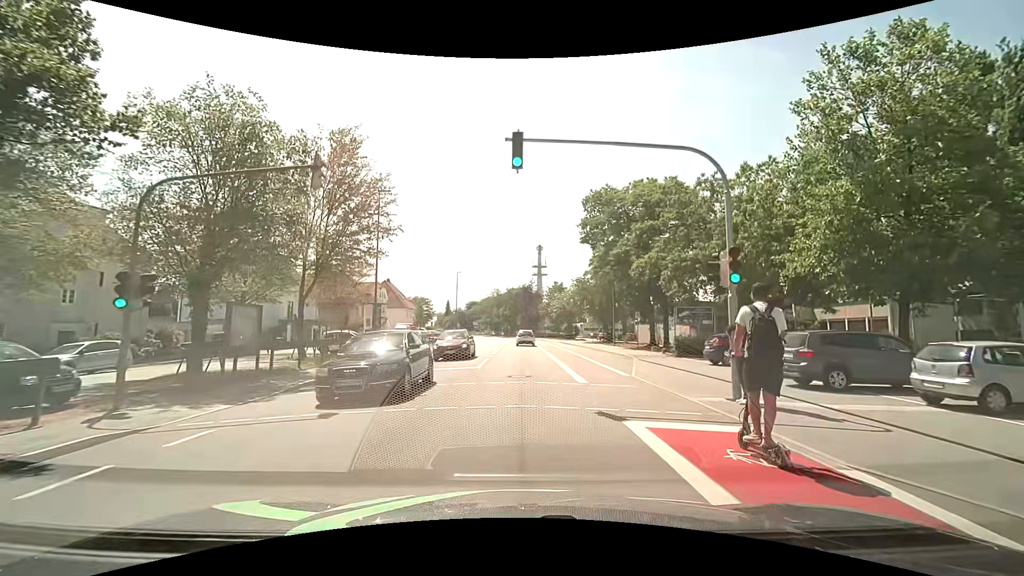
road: tertiary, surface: asphalt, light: Day
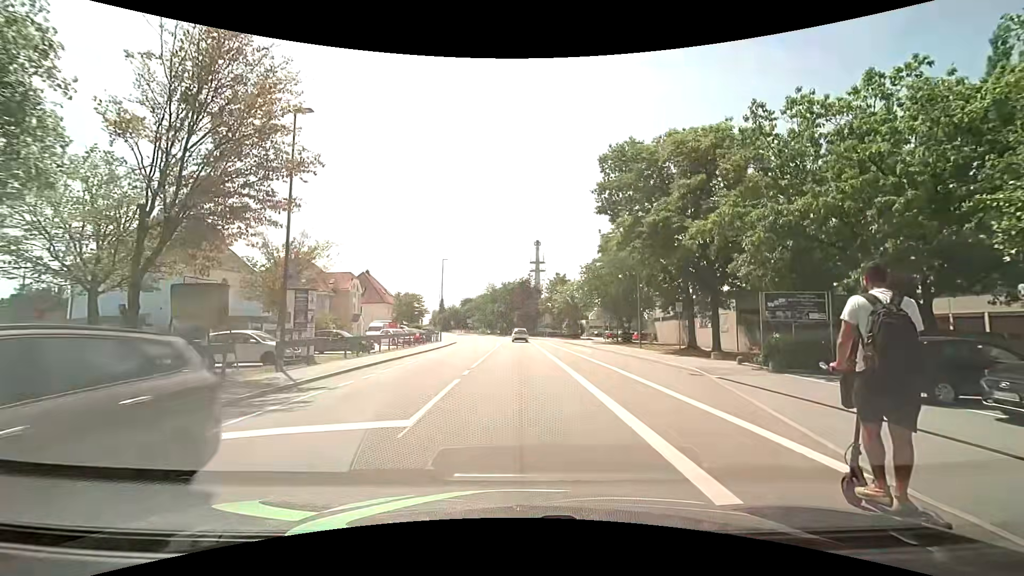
(+0.1, +11.5) m; 0°
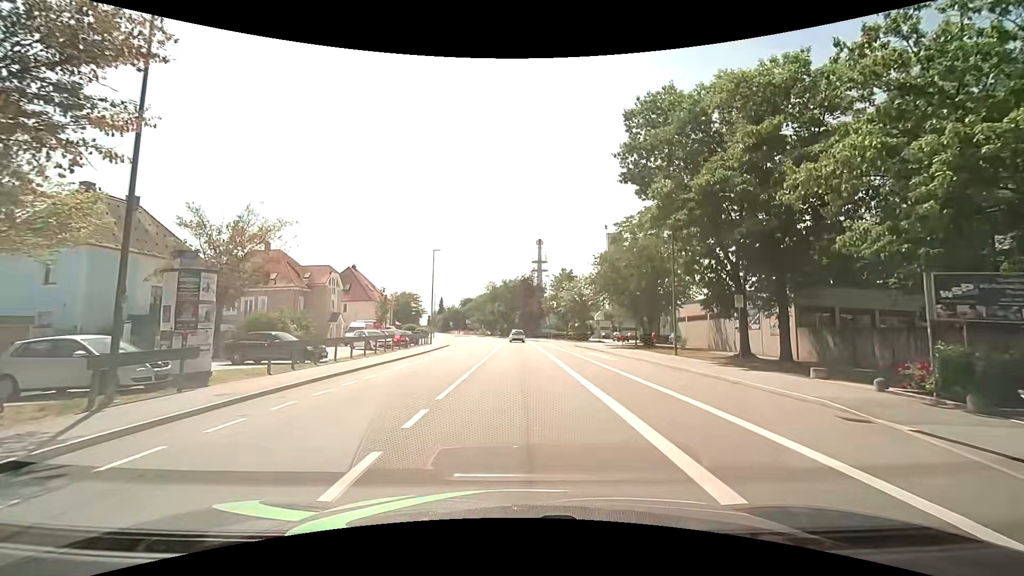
(+0.1, +8.0) m; 0°
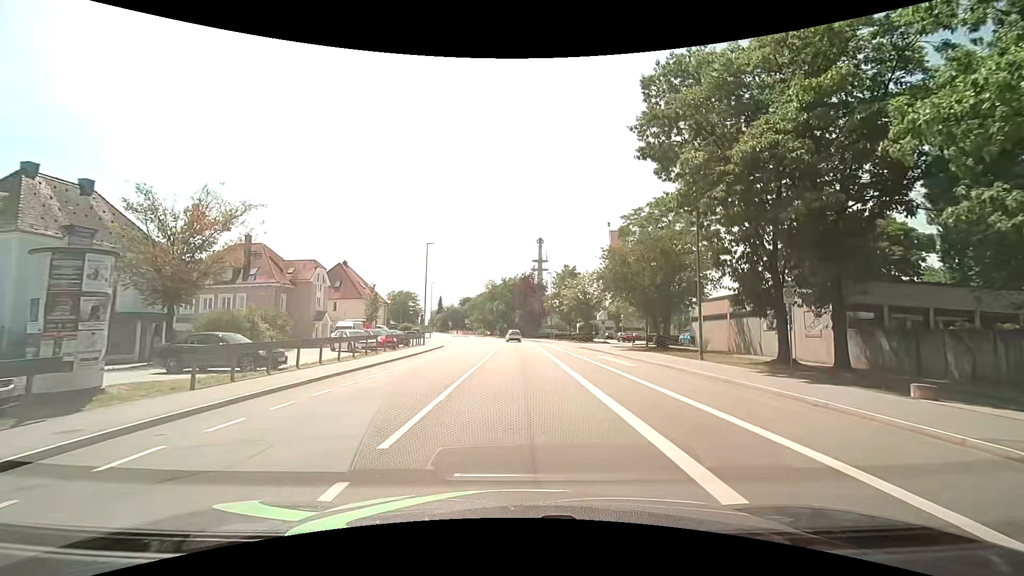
(0.0, +4.1) m; 0°
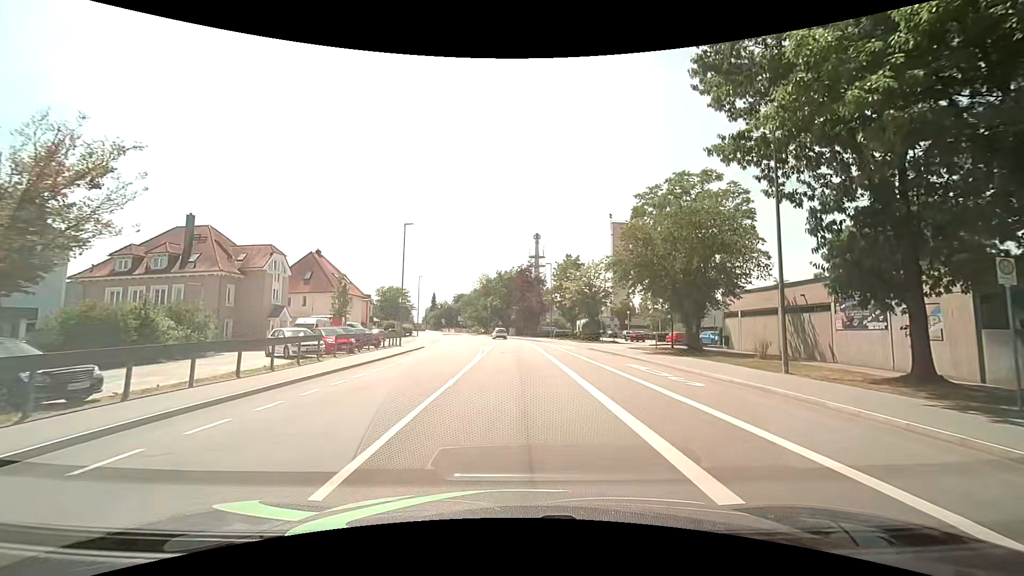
(0.0, +8.4) m; 0°
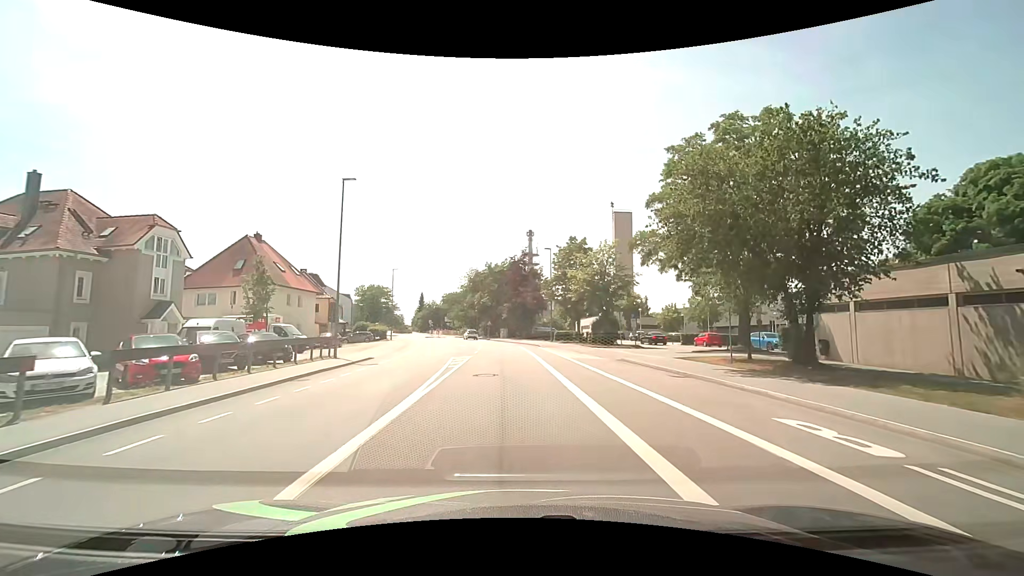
(+0.2, +13.1) m; +1°
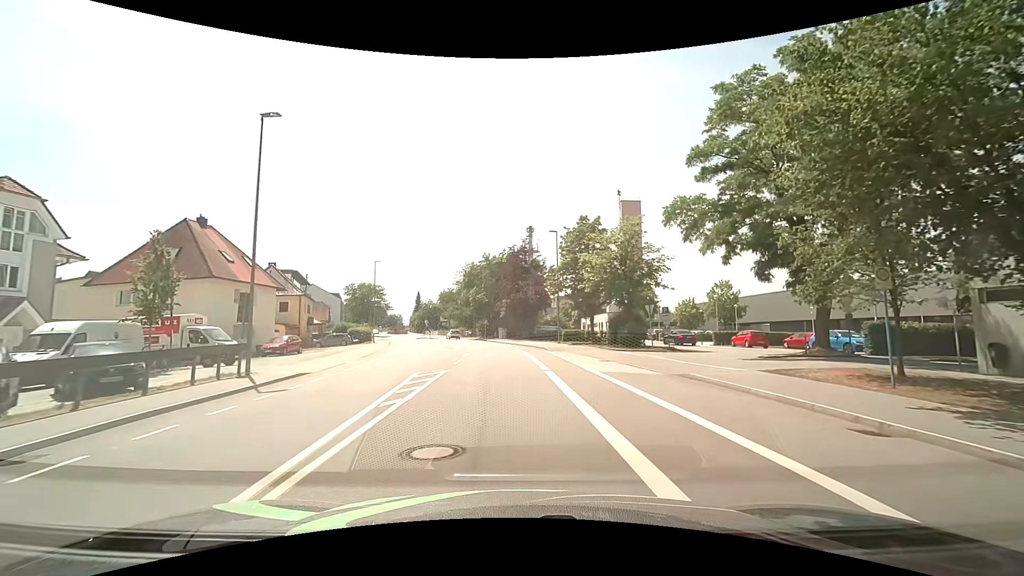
(0.0, +9.1) m; 0°
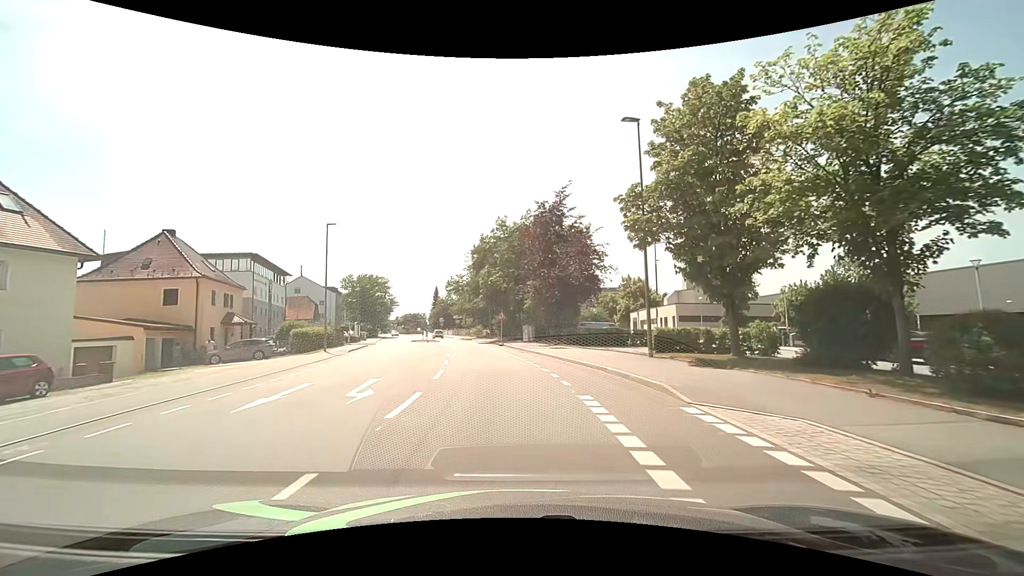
(-0.5, +23.8) m; -2°
(0, +10) (-1, +20) (-3, +30) (-4, +40) (-6, +50) (-8, +59) (-10, +69) (-12, +79) (-15, +89) (-17, +98) m
